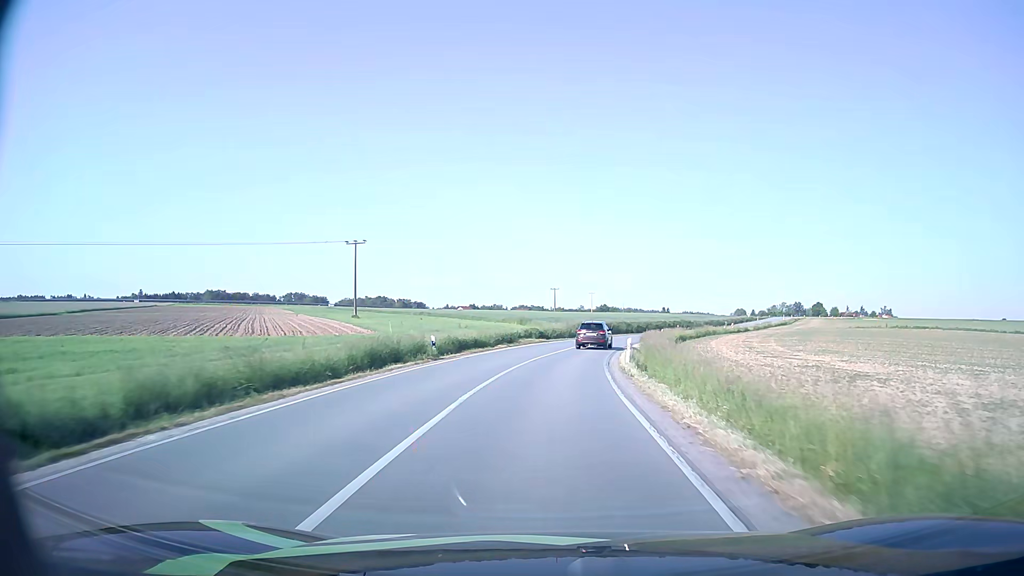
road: secondary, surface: asphalt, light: Day
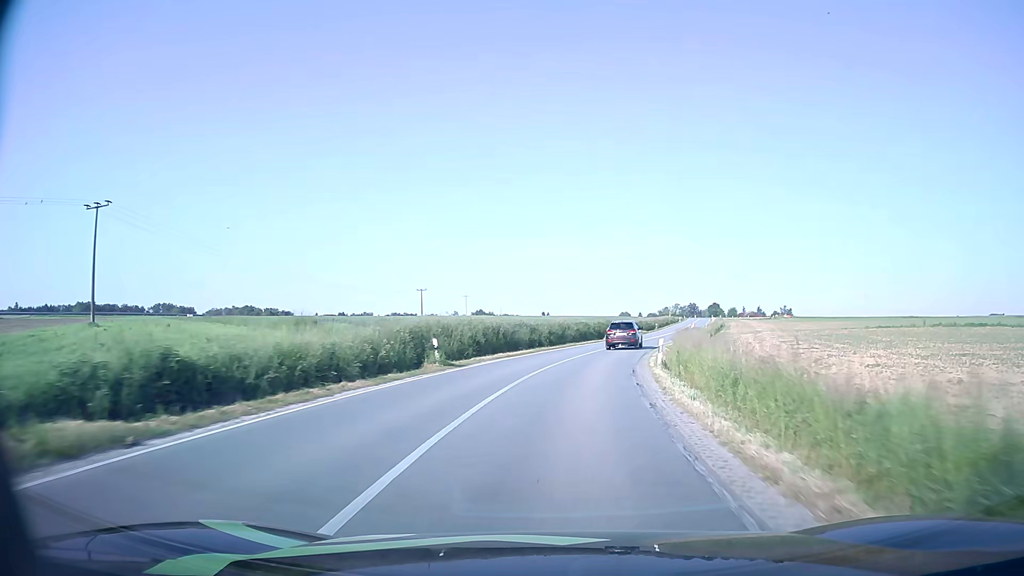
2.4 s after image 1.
(+3.1, +44.0) m; +10°
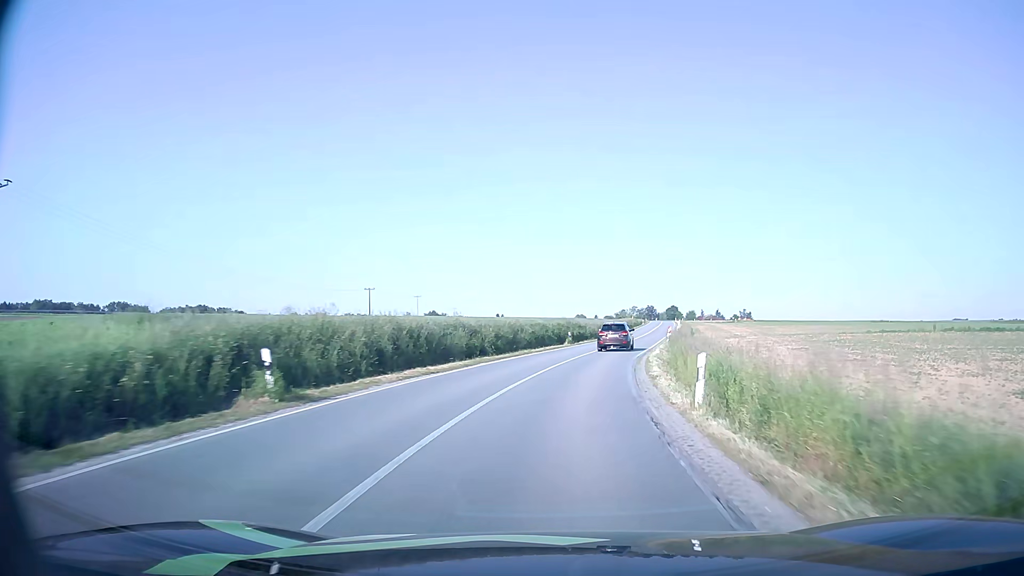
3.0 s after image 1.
(+0.3, +11.1) m; +4°
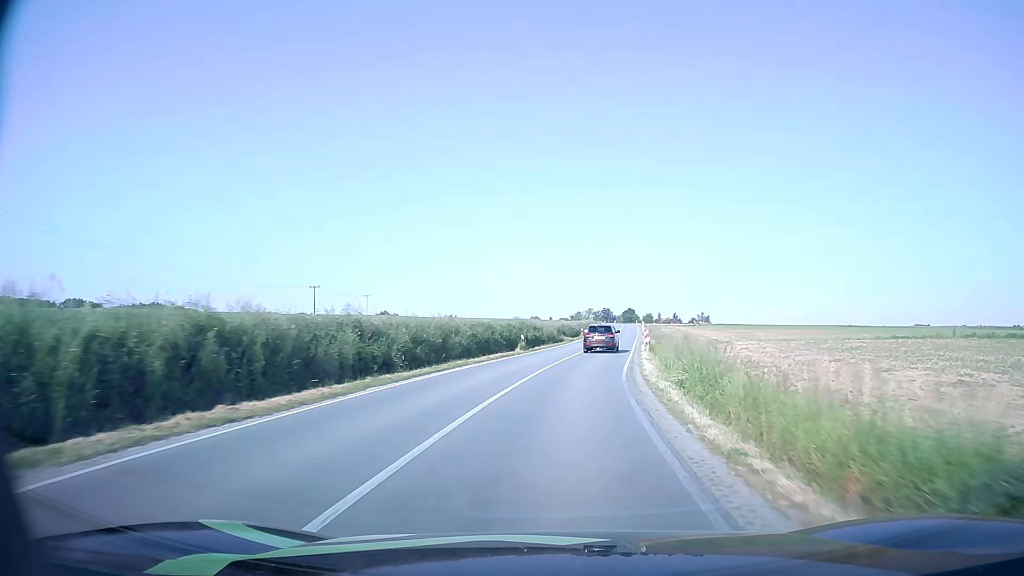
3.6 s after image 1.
(+0.4, +11.1) m; +4°
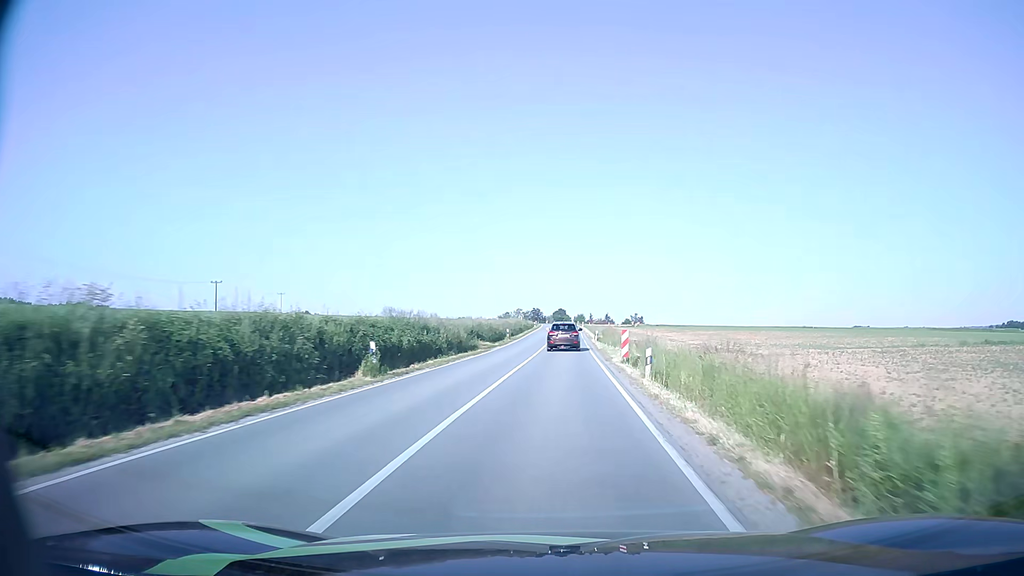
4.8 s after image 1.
(+1.3, +22.3) m; +6°
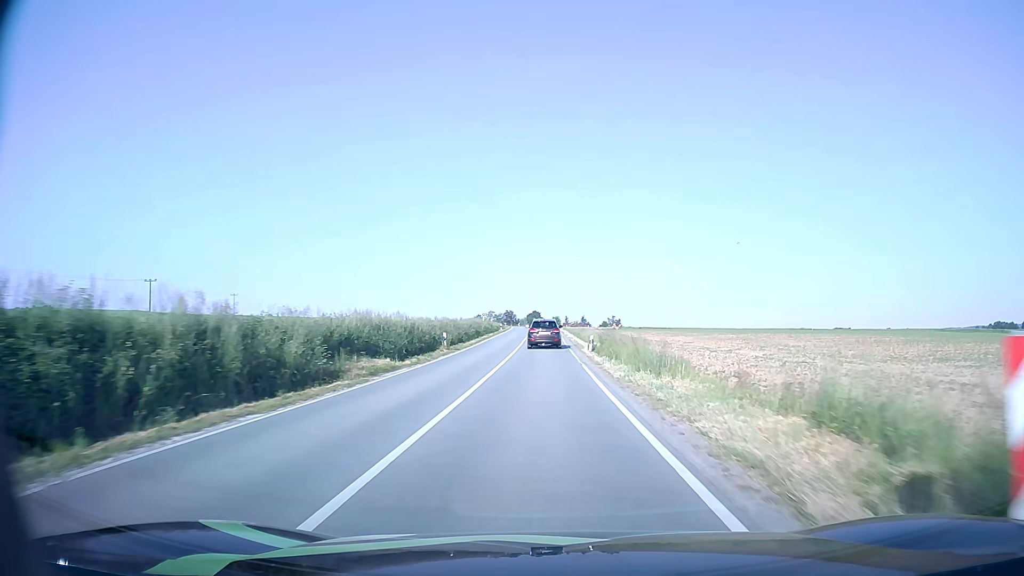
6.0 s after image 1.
(+0.6, +22.9) m; +2°
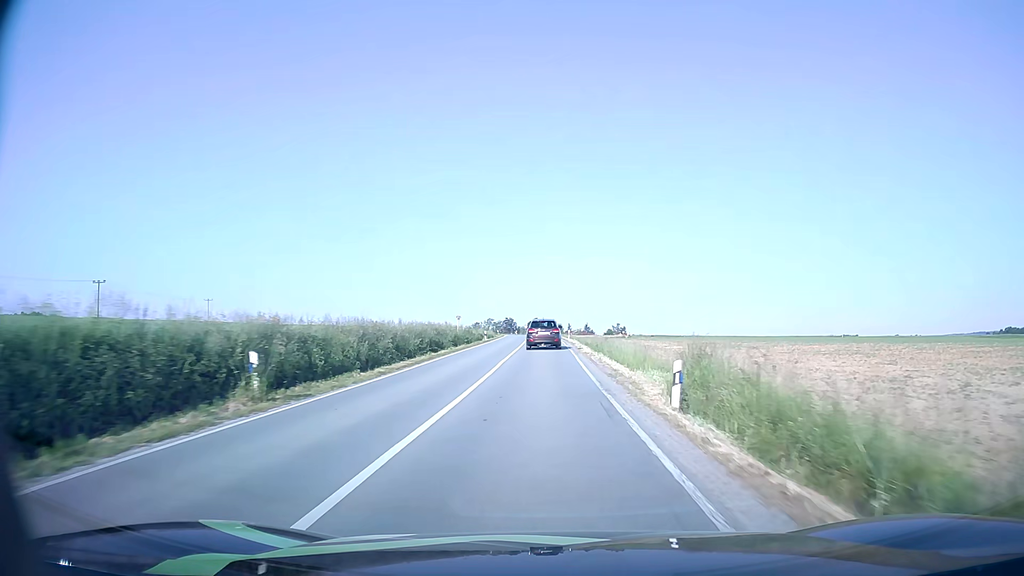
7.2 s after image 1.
(0.0, +23.5) m; 0°
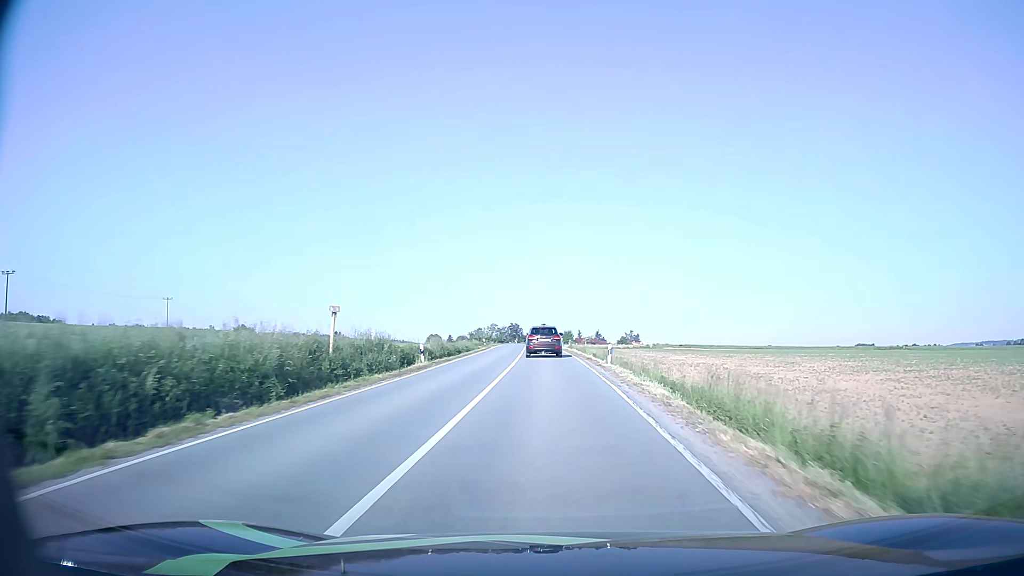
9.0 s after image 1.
(-0.3, +34.4) m; -1°
(0, +10) (0, +20) (0, +30) (0, +40) (-1, +50) (-1, +60) (-1, +70) (-1, +80) (-1, +90) (0, +100) m
